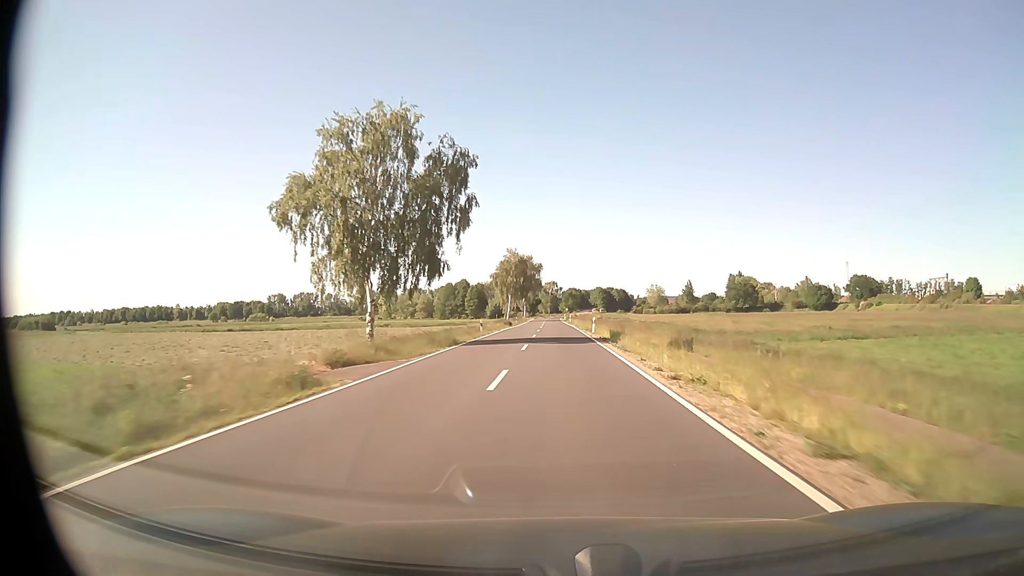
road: secondary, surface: asphalt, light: Day
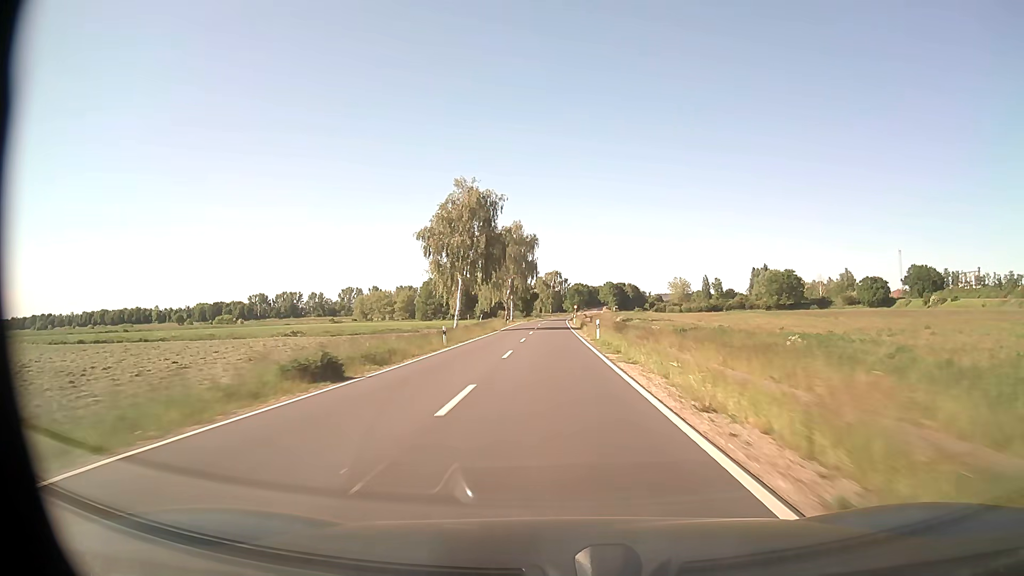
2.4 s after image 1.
(+0.1, +63.1) m; 0°
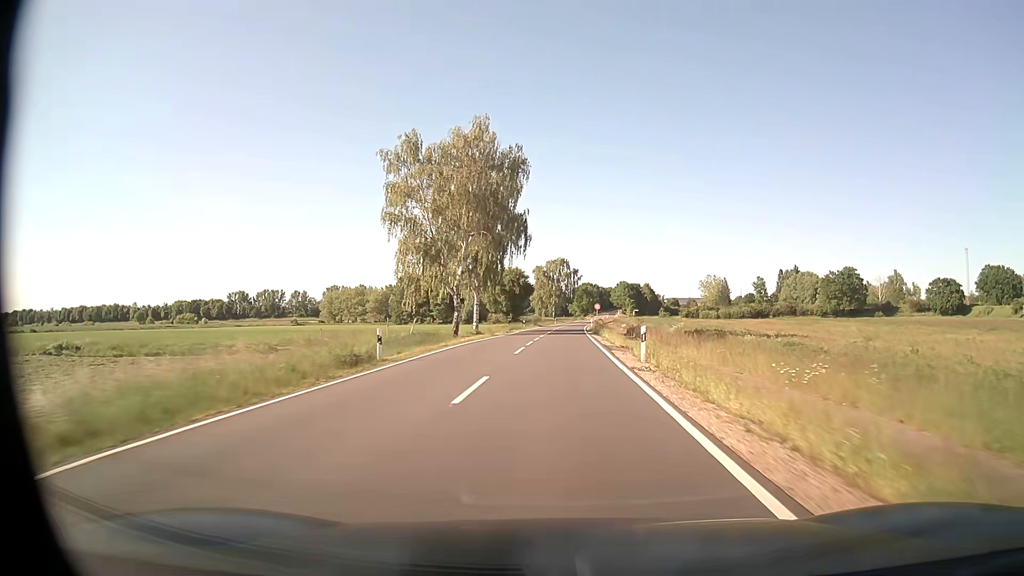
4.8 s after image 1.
(-0.4, +58.8) m; 0°
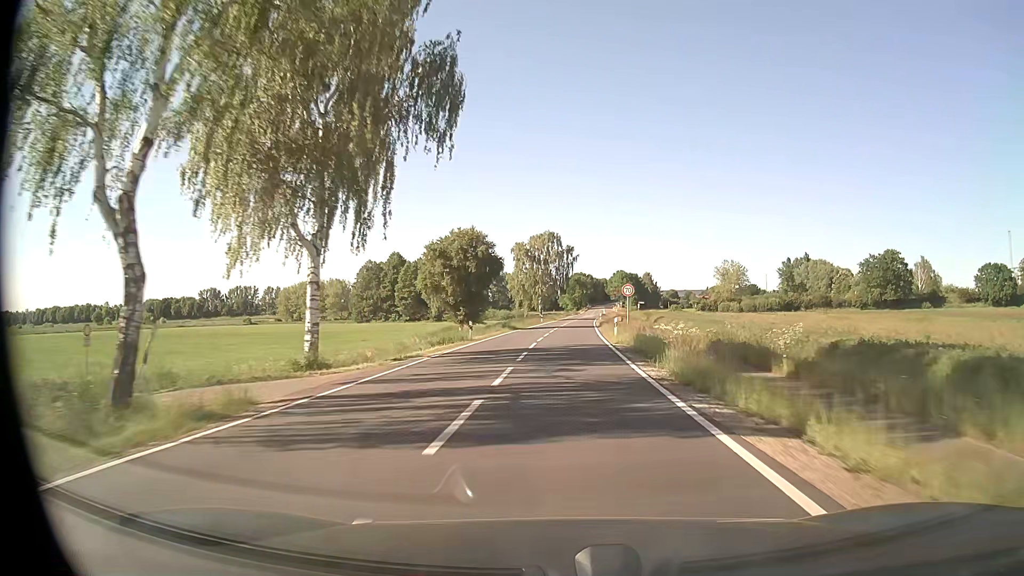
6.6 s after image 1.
(+0.3, +39.7) m; +1°
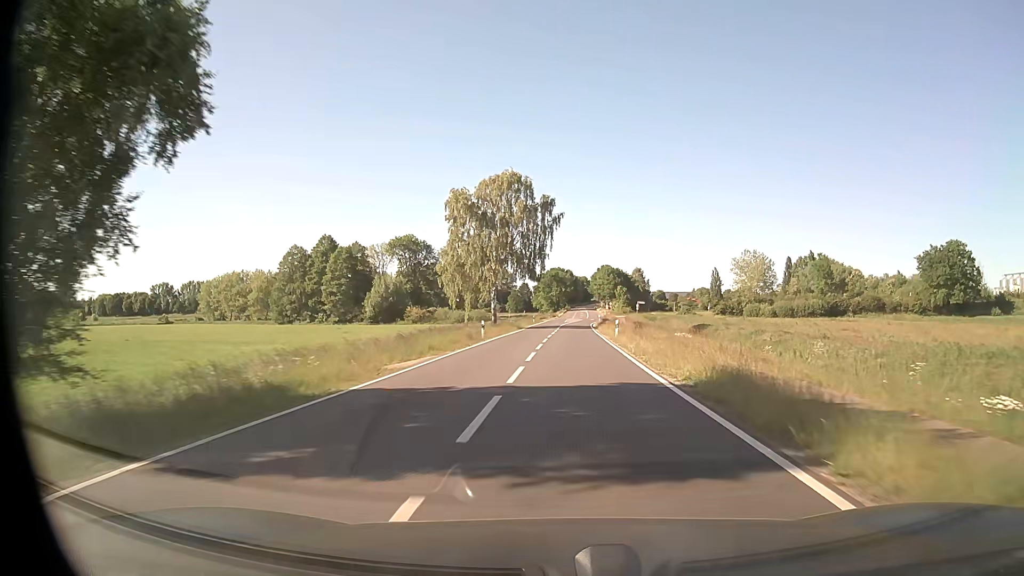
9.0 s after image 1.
(+0.8, +47.3) m; +2°
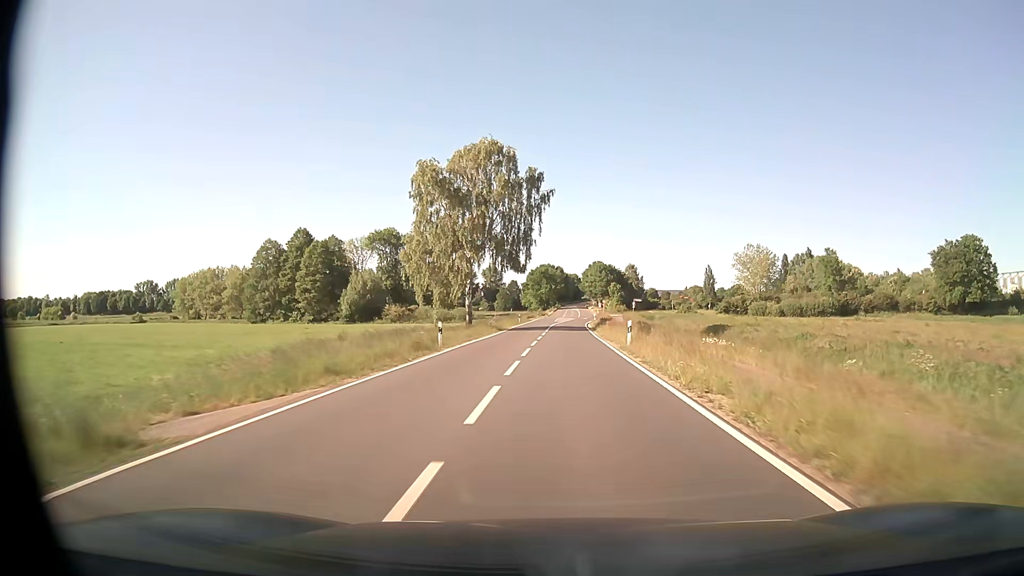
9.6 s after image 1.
(+0.1, +10.9) m; +1°
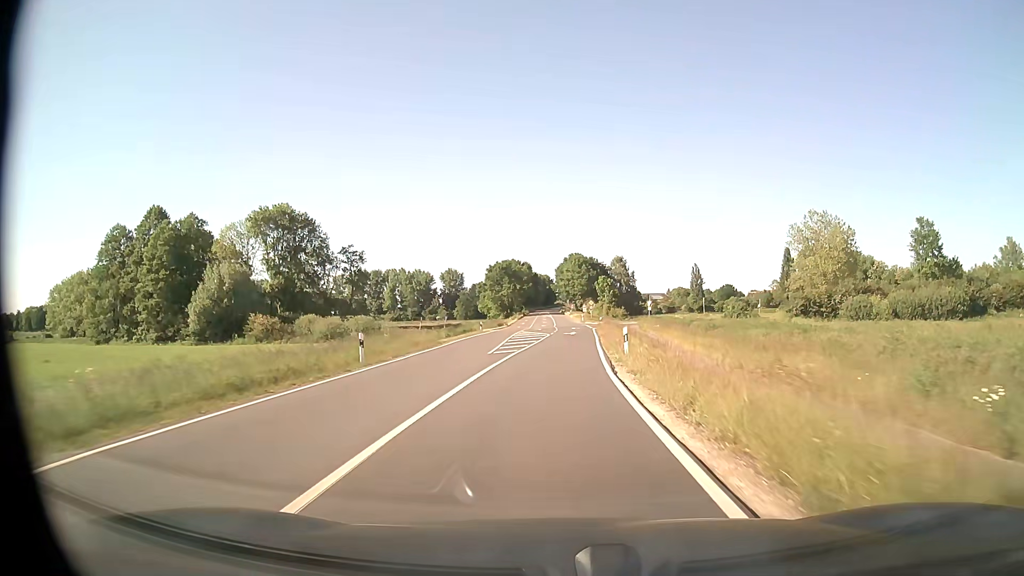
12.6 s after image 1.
(+1.1, +55.1) m; +3°
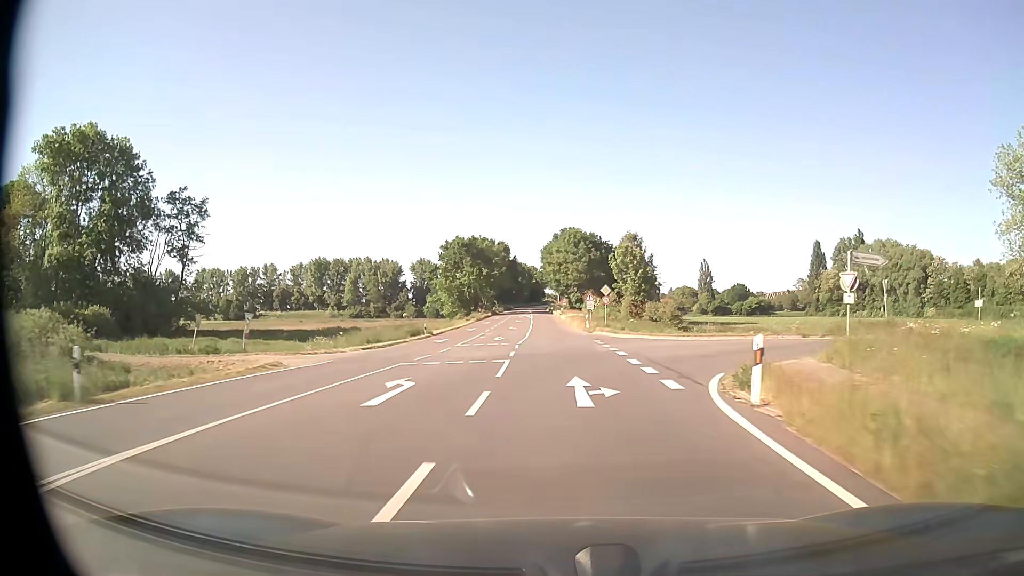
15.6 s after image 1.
(+0.7, +55.9) m; 0°
(0, +10) (0, +20) (0, +30) (0, +40) (0, +50) (-1, +60) (-1, +70) (-1, +80) (-2, +90) (-2, +100) m
